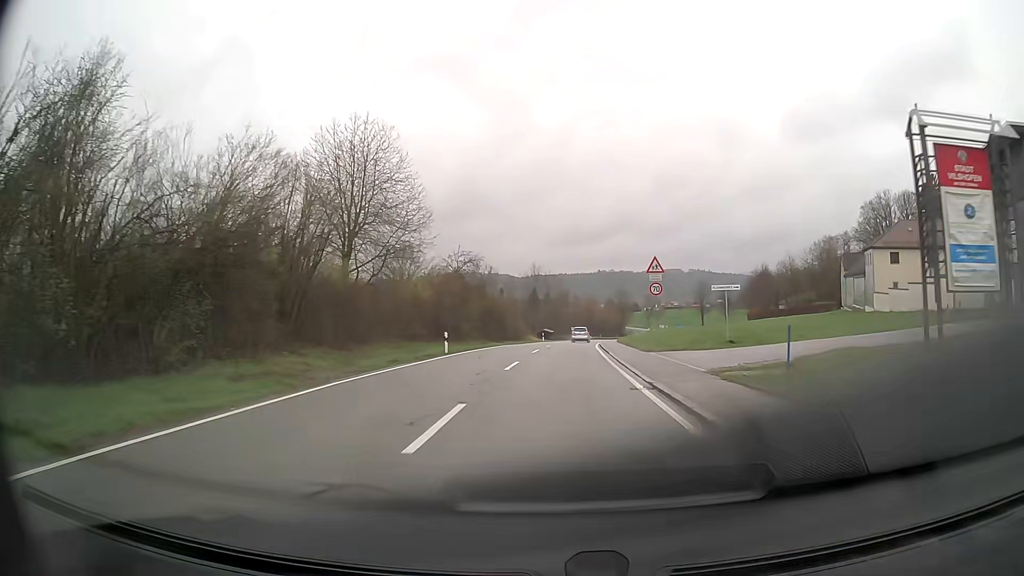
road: tertiary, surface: asphalt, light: Day
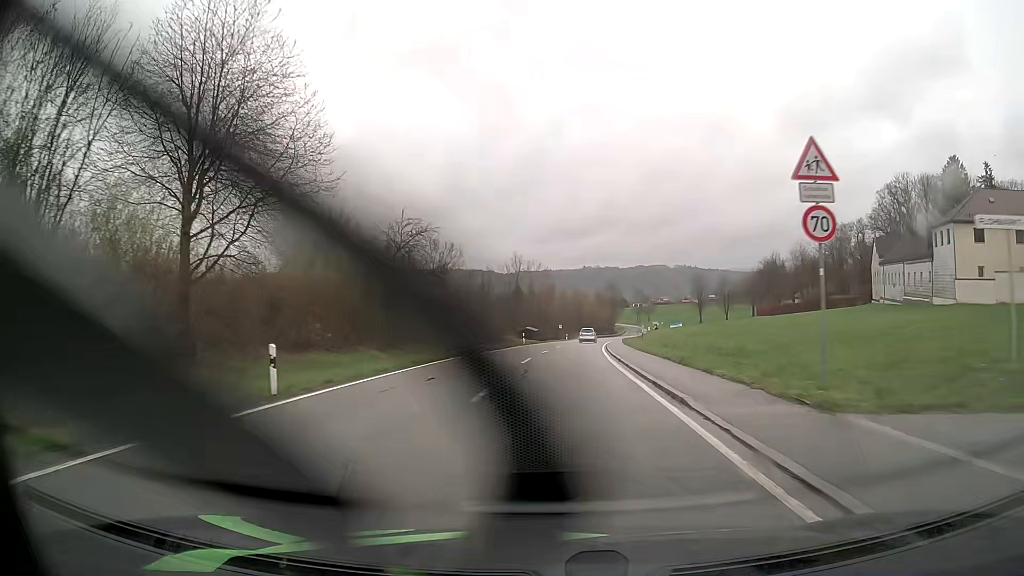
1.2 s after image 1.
(+0.3, +19.6) m; +1°
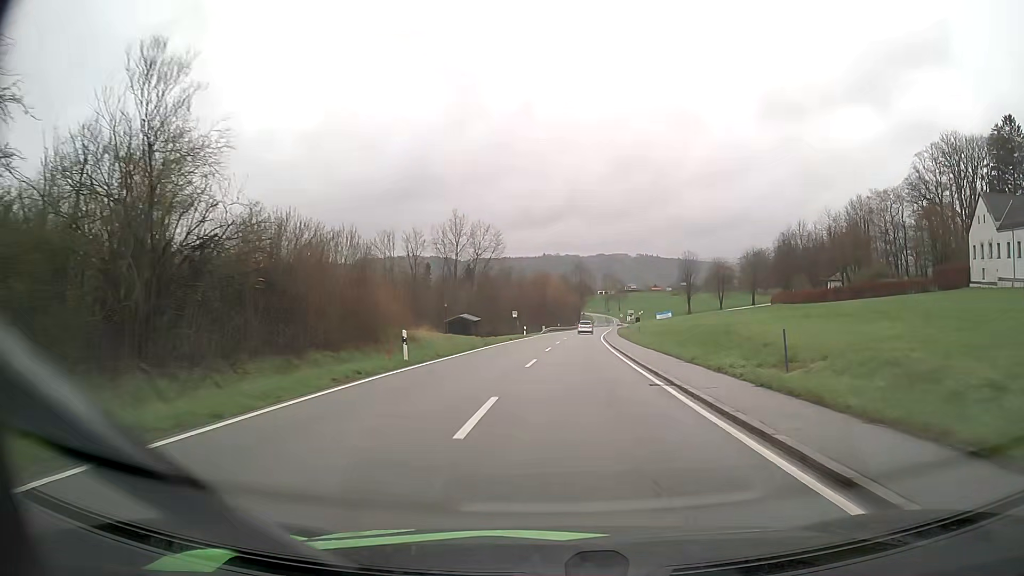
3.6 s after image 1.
(+1.0, +39.8) m; +3°
(0, +10) (0, +20) (+1, +30) (+2, +40) (+2, +50) (+3, +60) (+4, +70) (+5, +80) (+6, +90) (+7, +100) m
